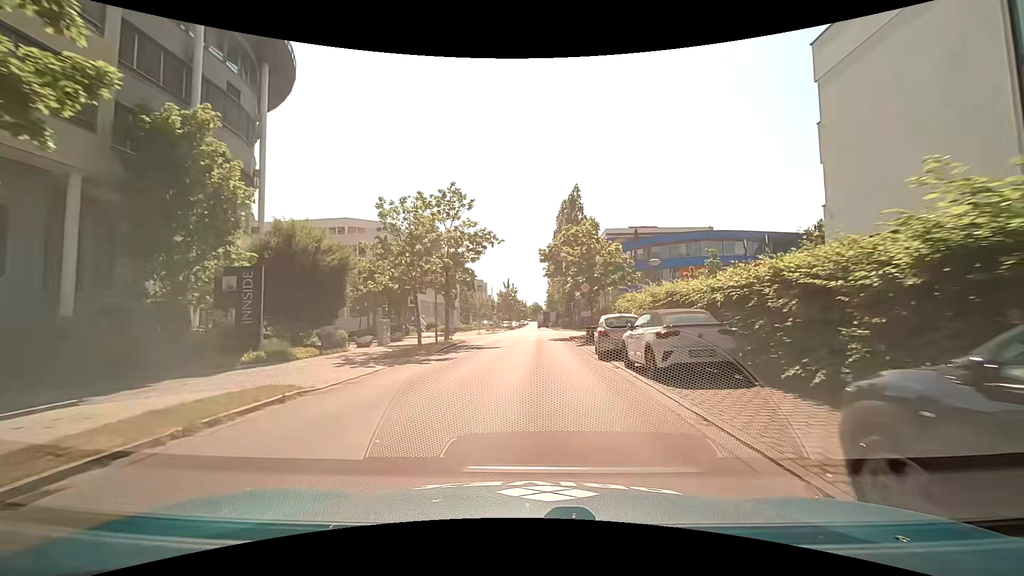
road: unclassified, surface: asphalt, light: Day
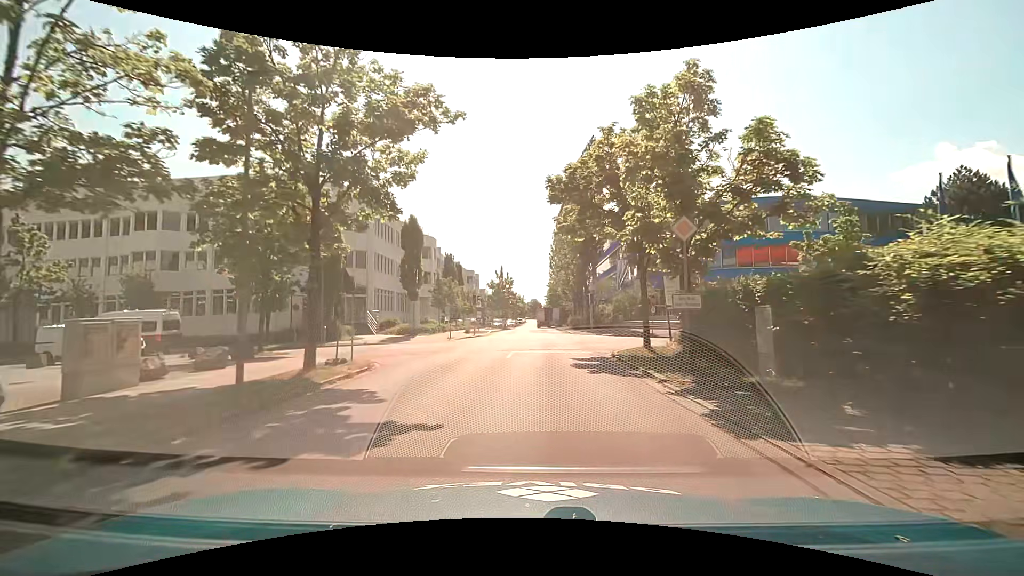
(+0.1, +18.9) m; 0°
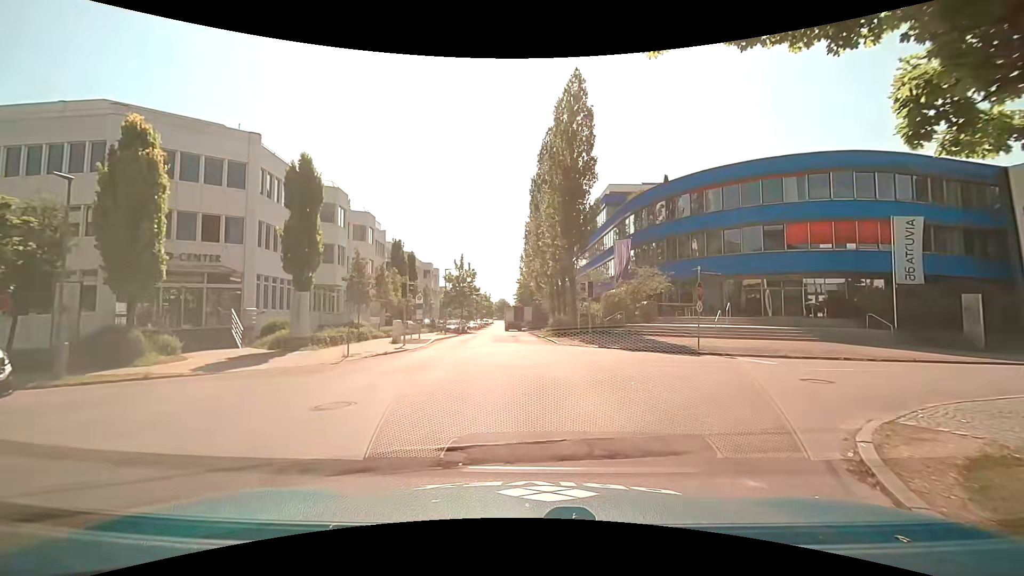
(+0.2, +15.2) m; +3°
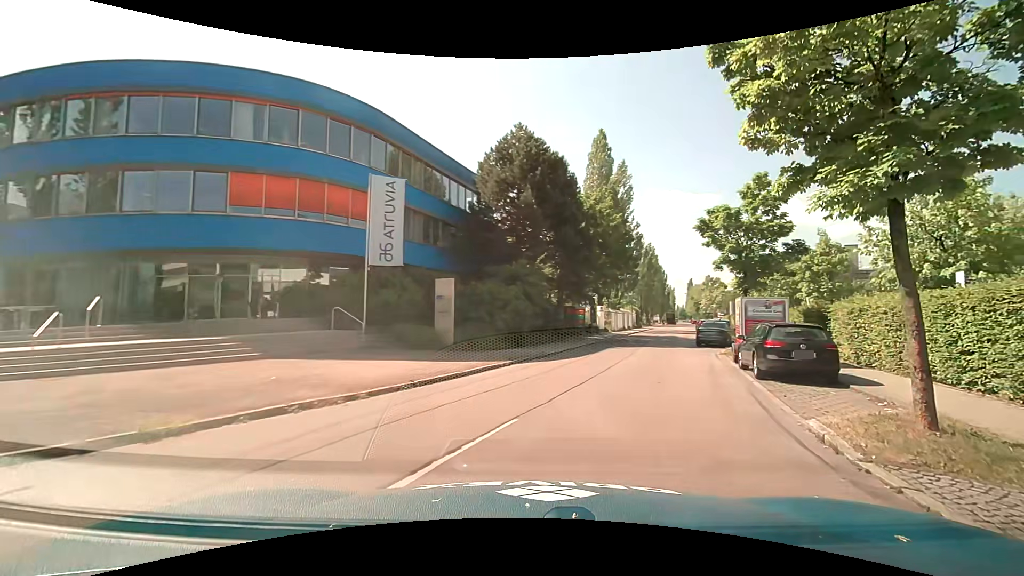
(+5.7, +13.6) m; +55°
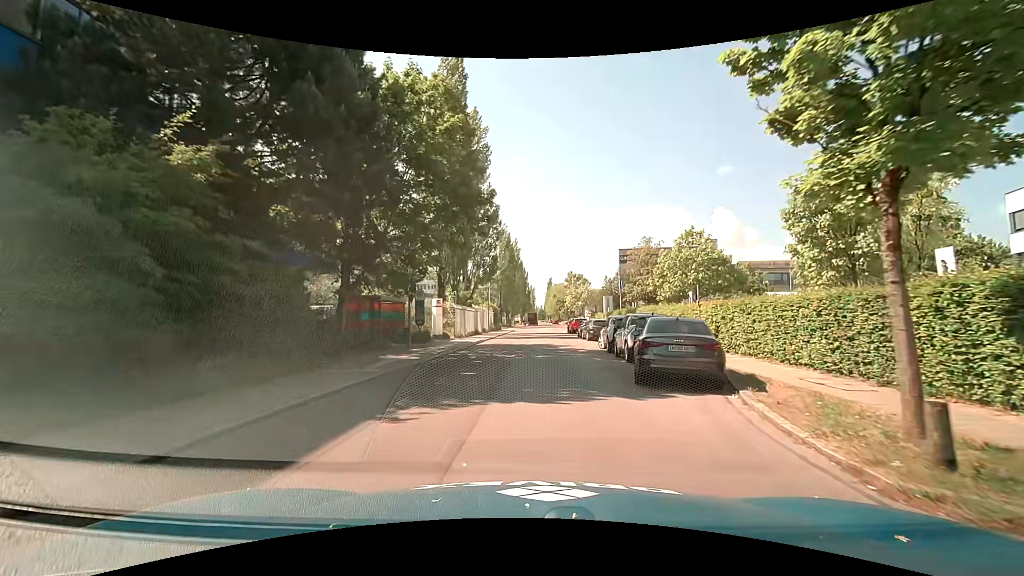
(+4.3, +19.3) m; +17°
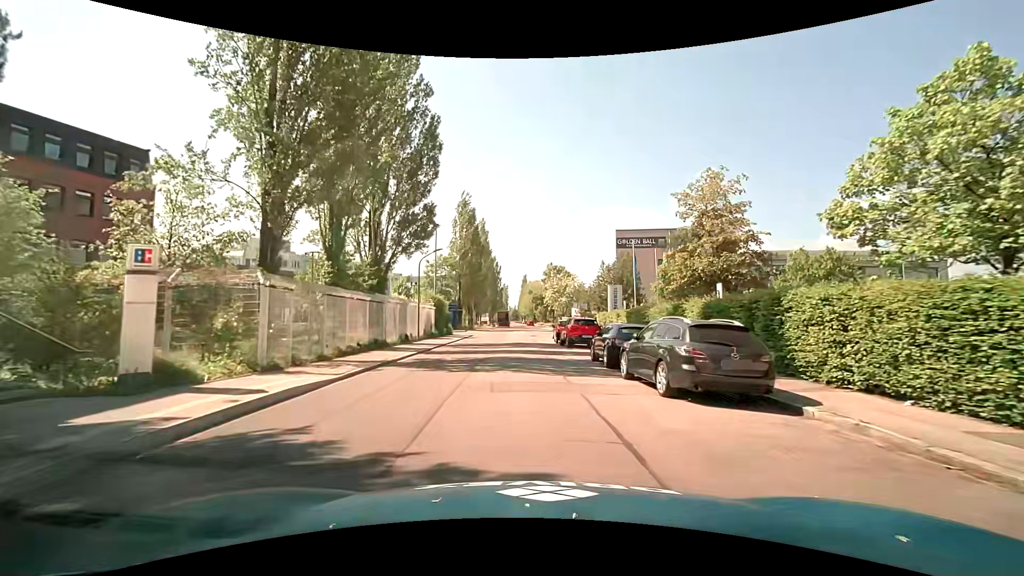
(+0.9, +23.9) m; +3°
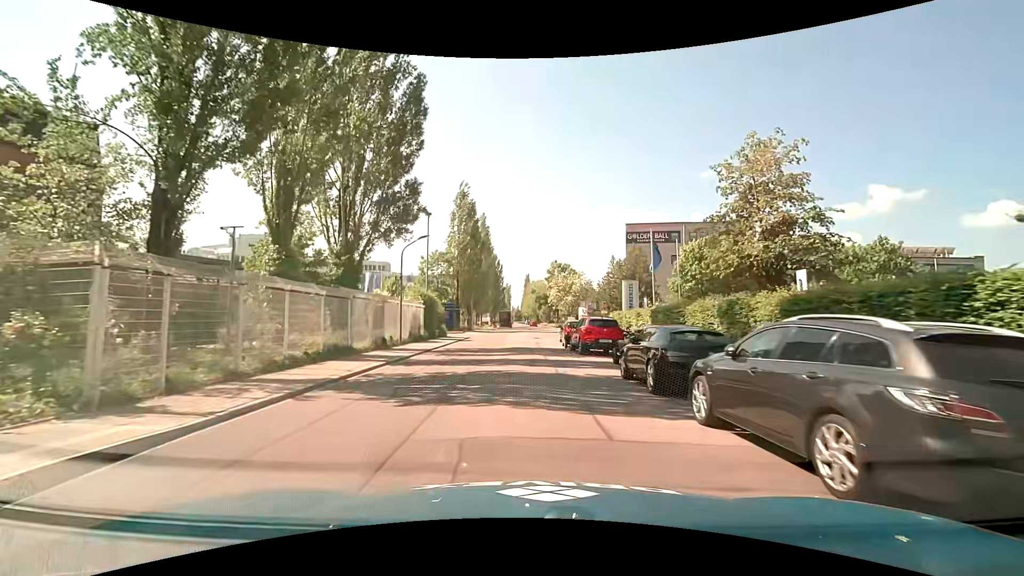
(+0.1, +5.2) m; 0°
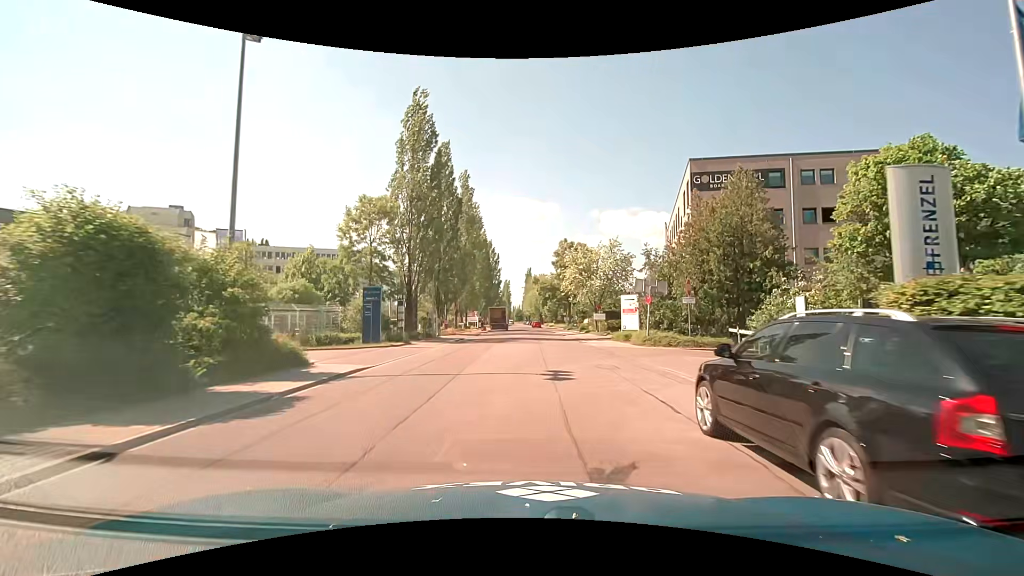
(-0.1, +27.8) m; -1°
(0, +10) (+1, +20) (+1, +30) (+1, +40) (+1, +50) (+1, +60) (+1, +70) (+1, +80) (+1, +90) (0, +100) m
